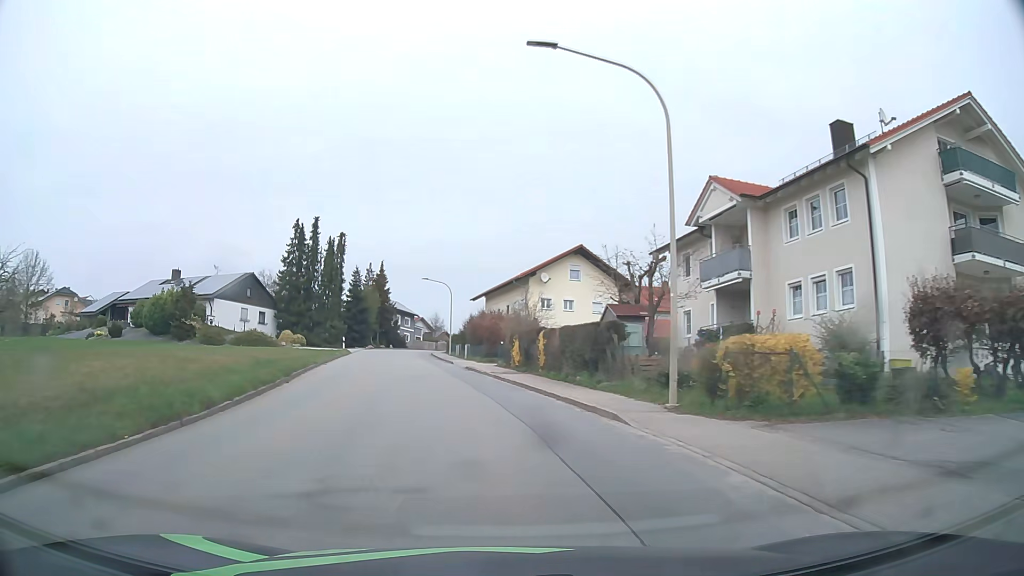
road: tertiary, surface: asphalt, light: Day
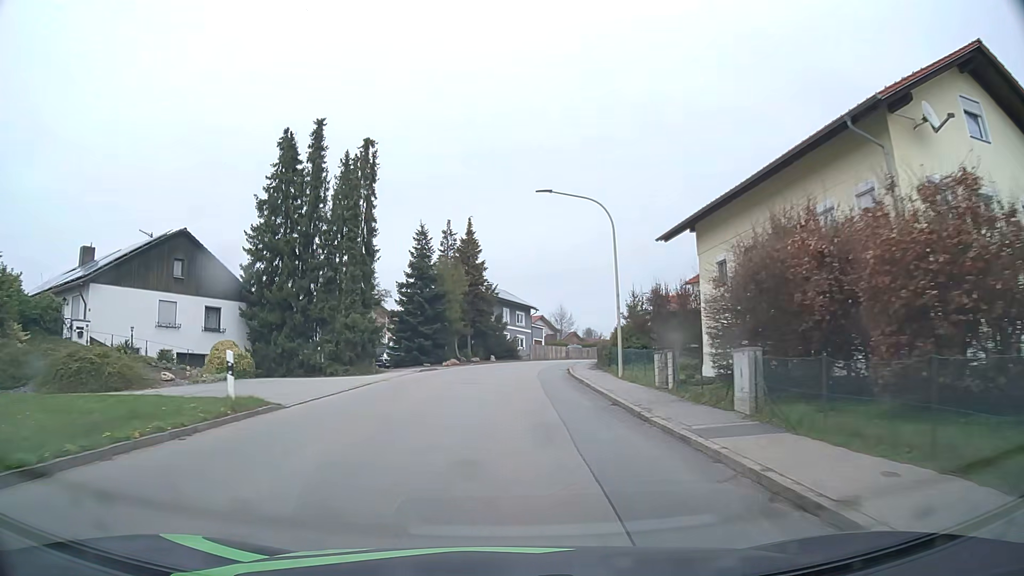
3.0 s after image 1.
(-4.8, +39.0) m; -10°
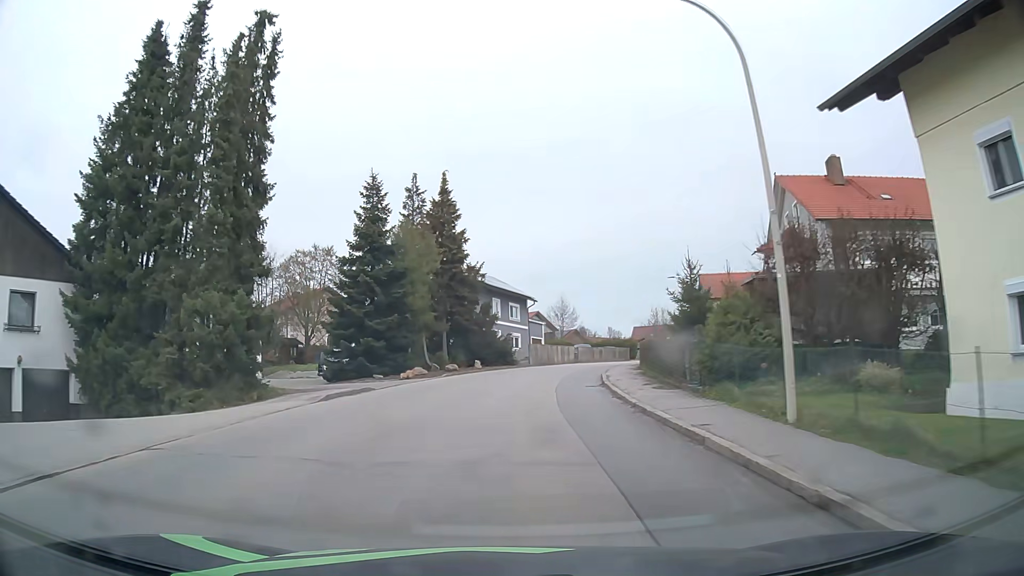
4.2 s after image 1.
(+0.1, +16.1) m; +1°
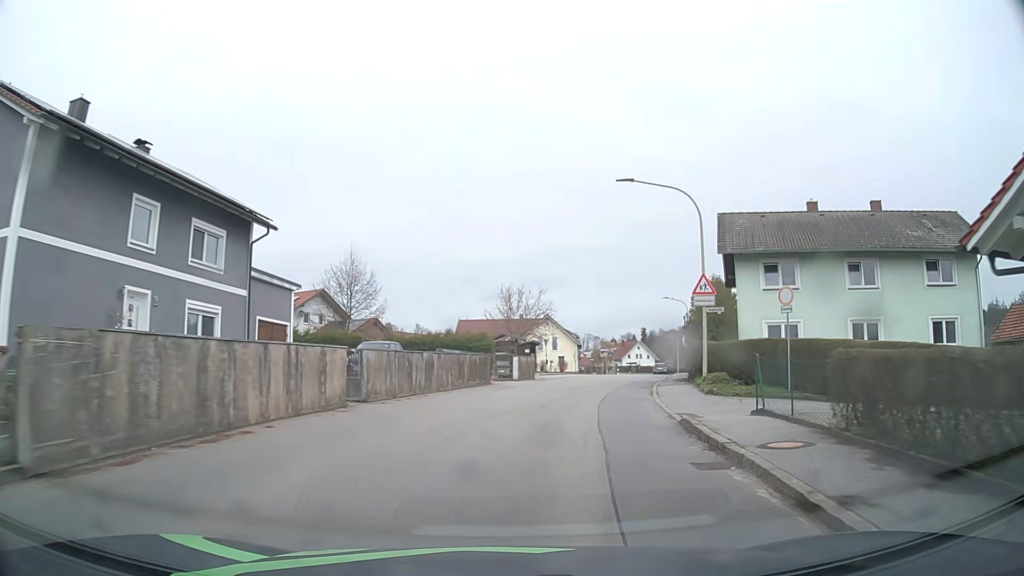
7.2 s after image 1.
(+4.0, +38.3) m; +16°
(0, +10) (+2, +20) (+4, +30) (+7, +39) (+9, +49) (+12, +59) (+15, +68) (+17, +78) (+20, +88) (+22, +97) m
